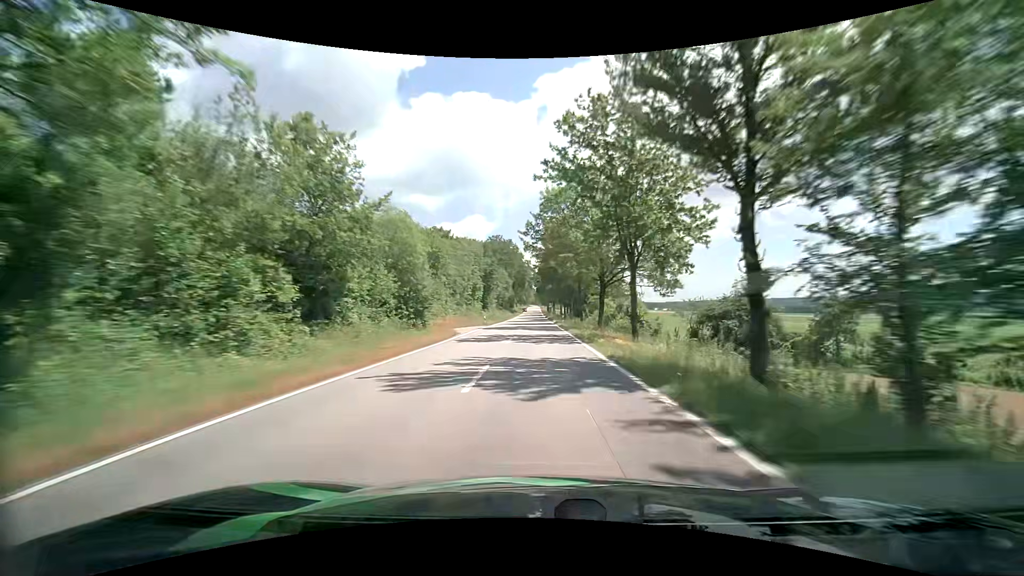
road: tertiary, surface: asphalt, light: Day
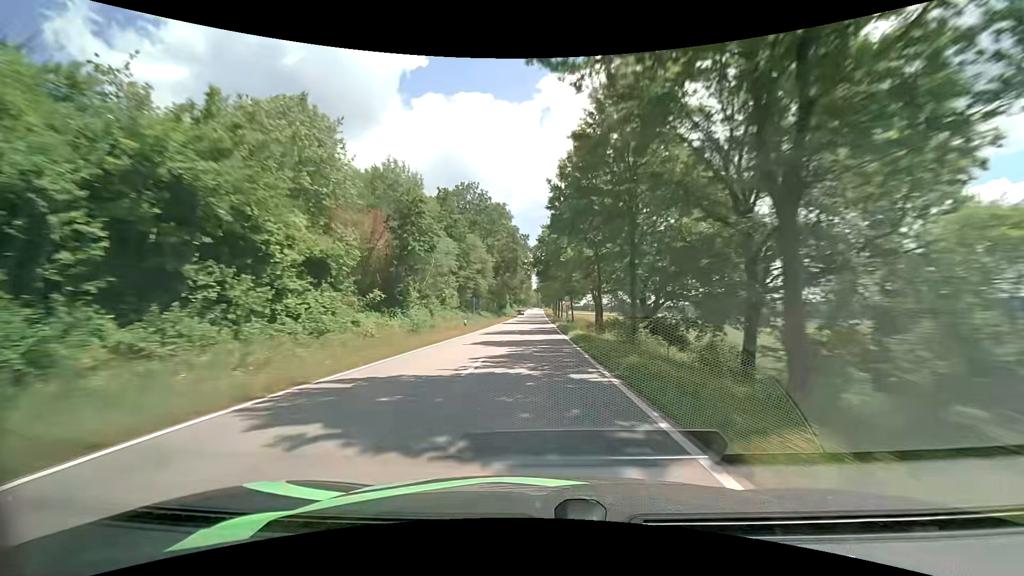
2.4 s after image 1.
(+0.2, +59.8) m; 0°
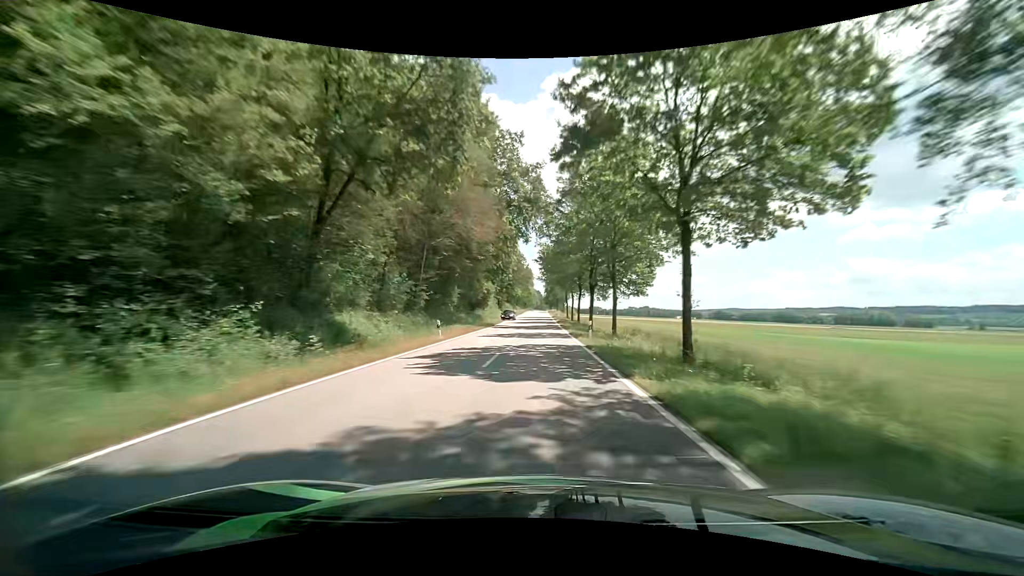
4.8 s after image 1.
(-0.3, +60.8) m; 0°
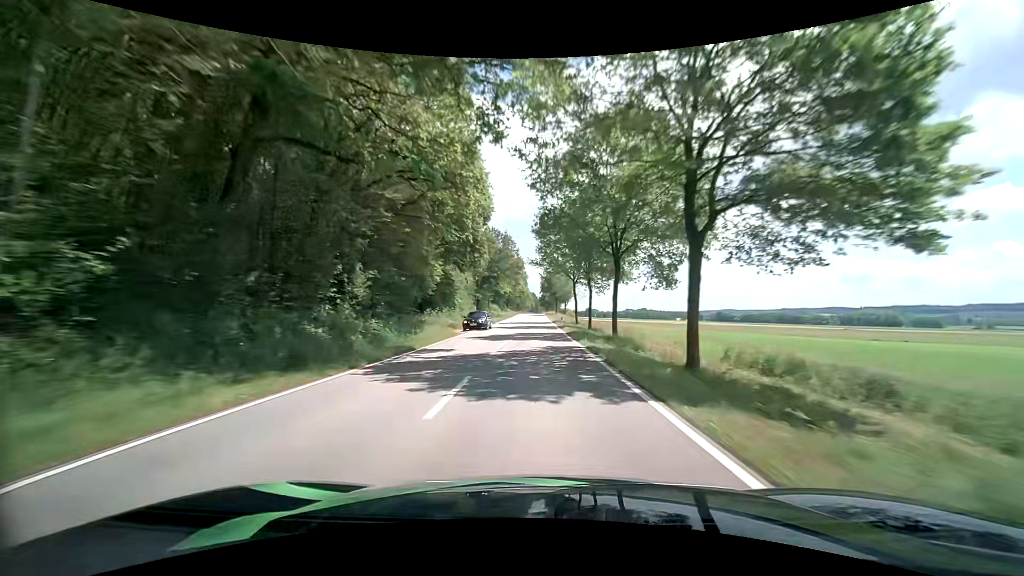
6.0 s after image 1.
(+0.2, +30.7) m; 0°
